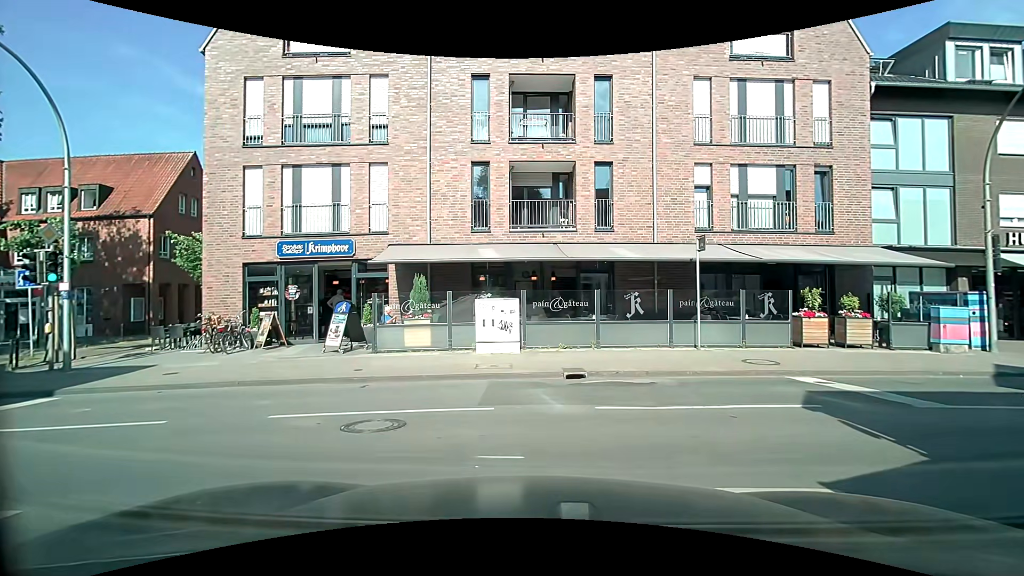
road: residential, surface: asphalt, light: Day
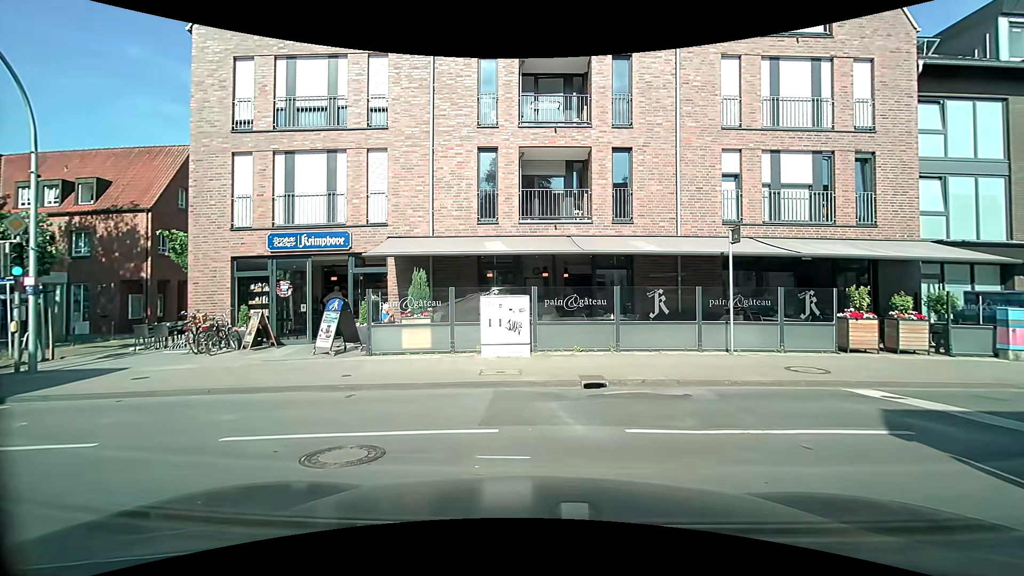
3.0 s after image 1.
(0.0, +1.4) m; 0°
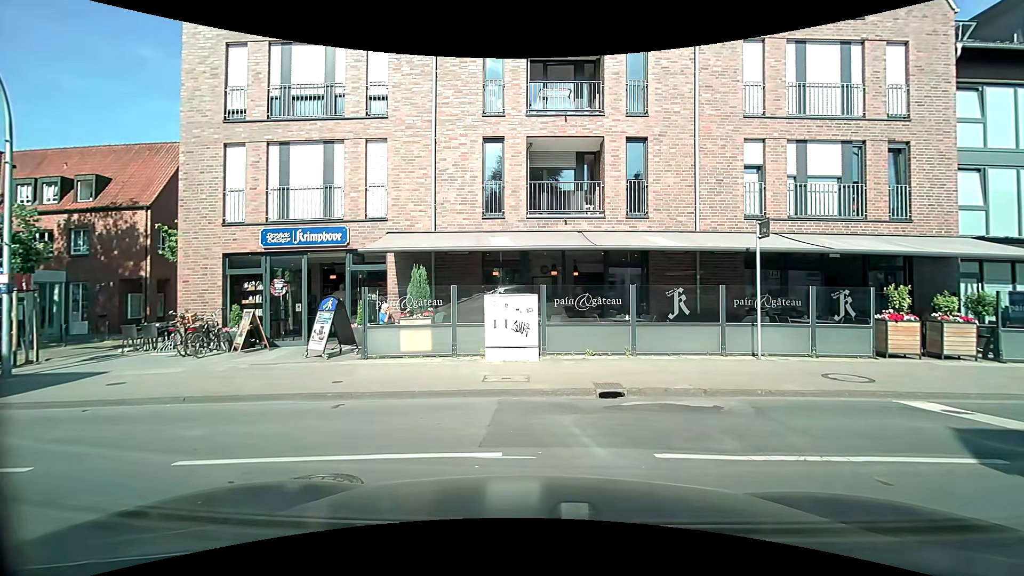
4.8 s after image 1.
(0.0, +0.9) m; 0°
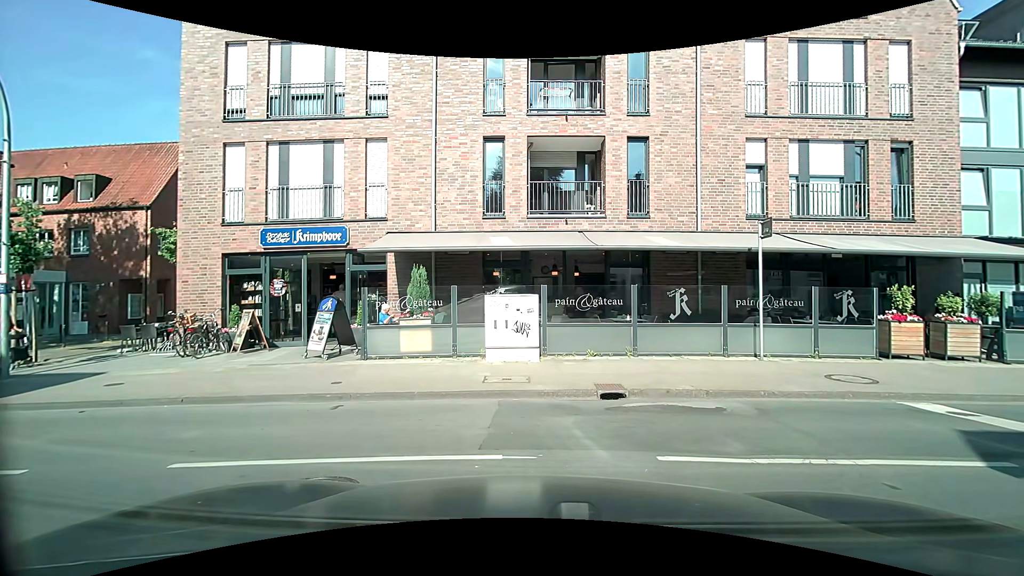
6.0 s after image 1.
(0.0, +0.1) m; 0°
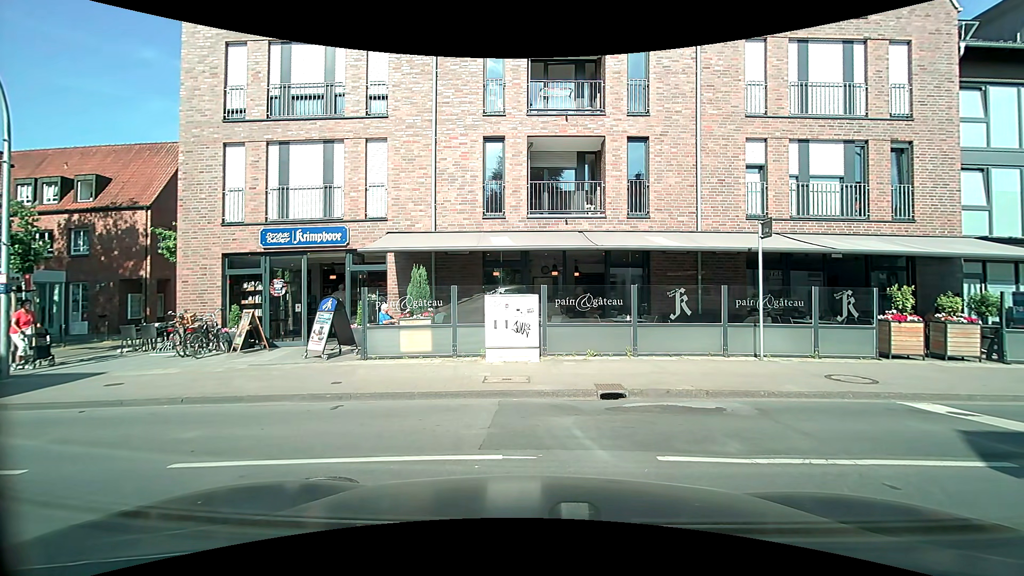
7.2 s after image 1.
(0.0, 0.0) m; 0°
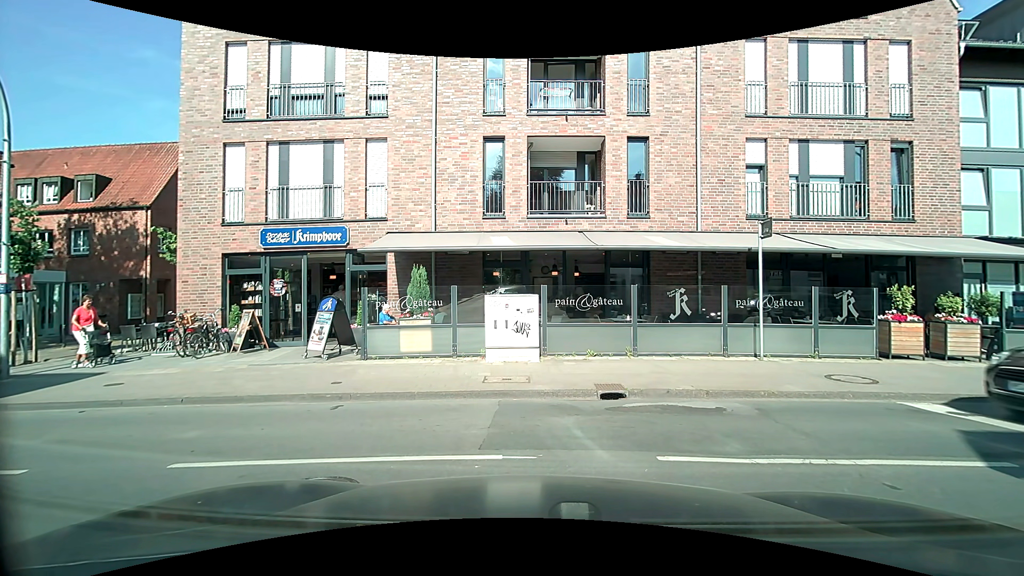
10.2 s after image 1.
(0.0, 0.0) m; 0°
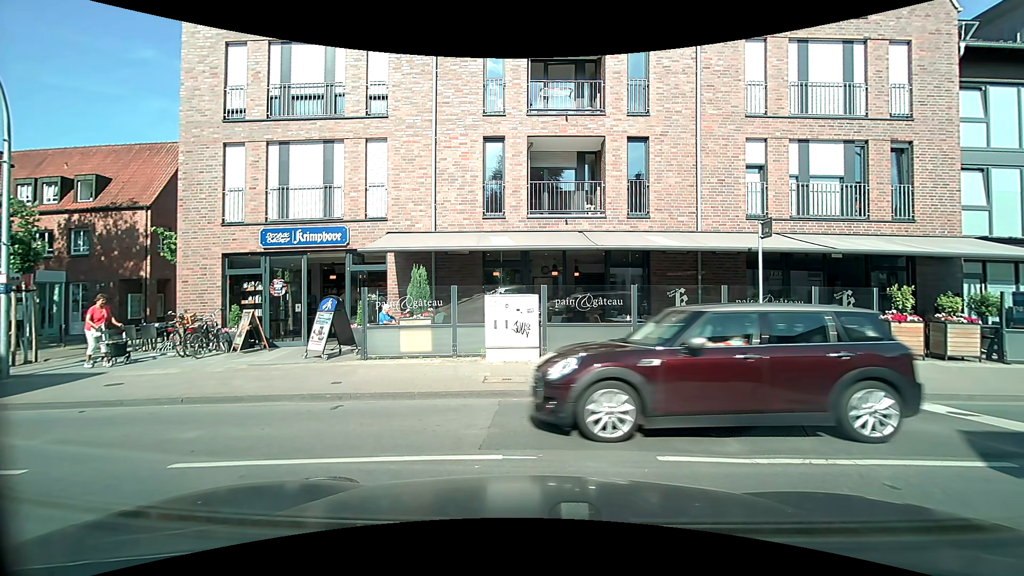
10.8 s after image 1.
(0.0, 0.0) m; 0°
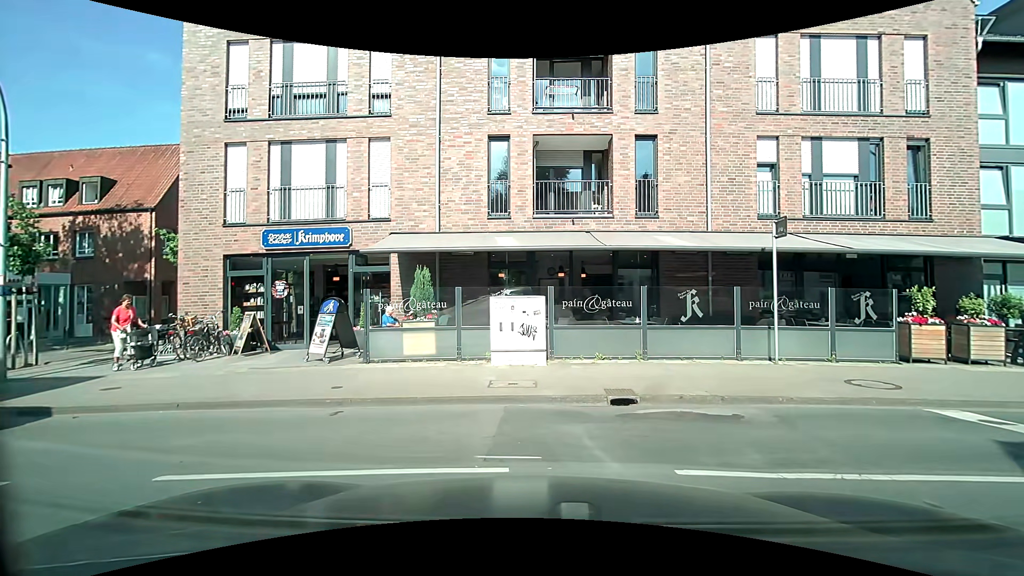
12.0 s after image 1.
(0.0, +0.3) m; 0°
